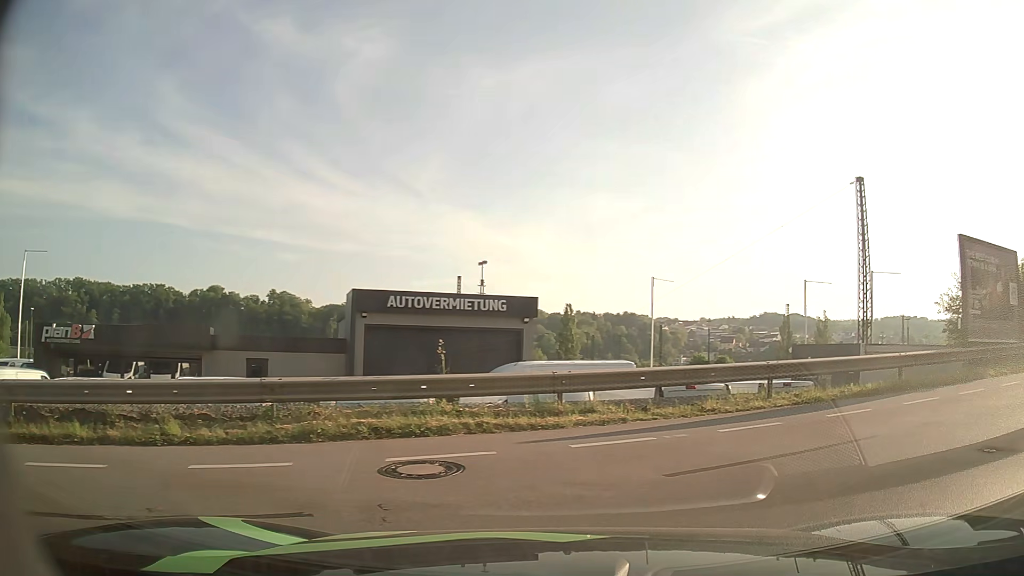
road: residential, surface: asphalt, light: Day
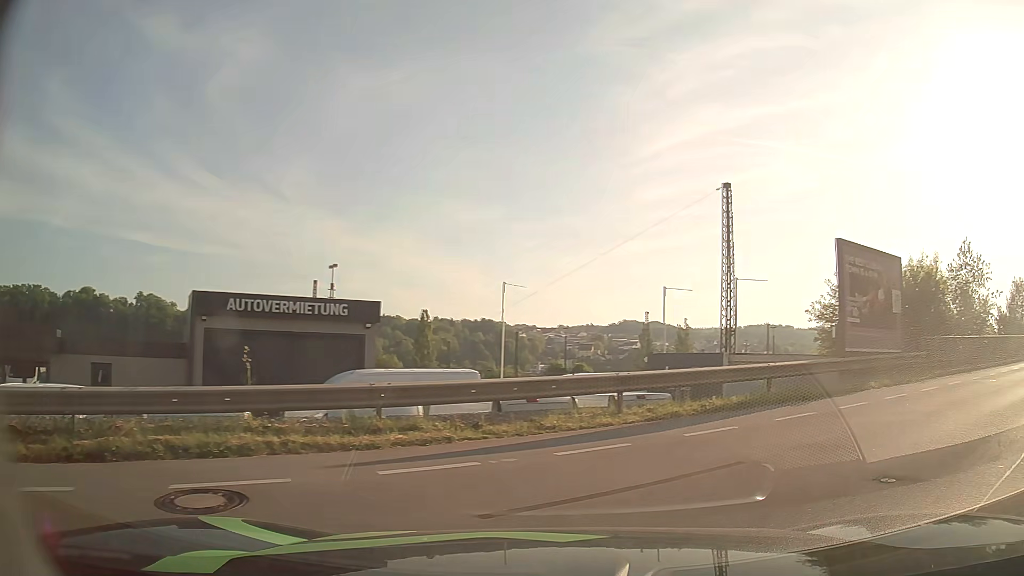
(+0.1, +1.3) m; +11°
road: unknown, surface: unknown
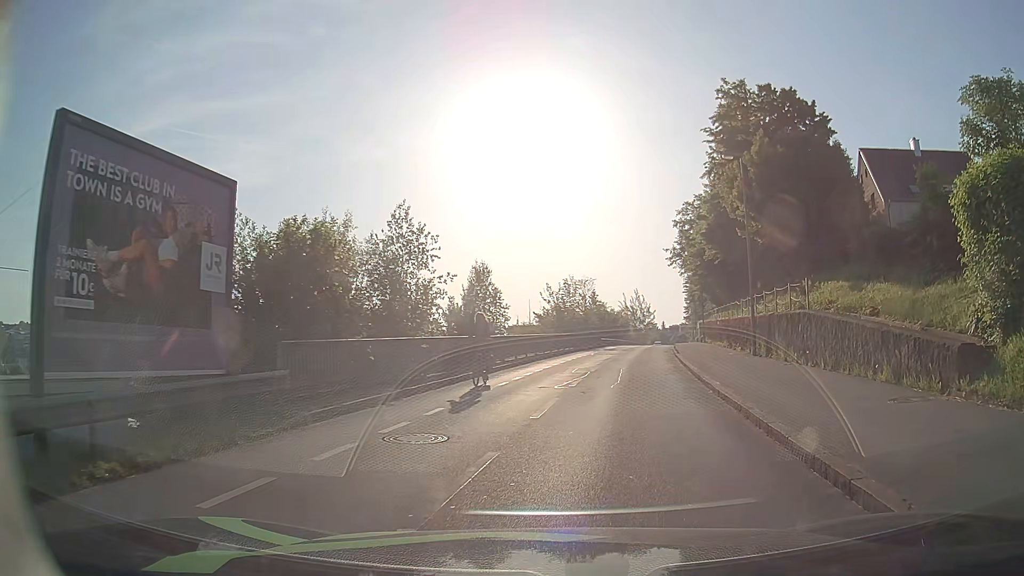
(+5.5, +9.1) m; +49°
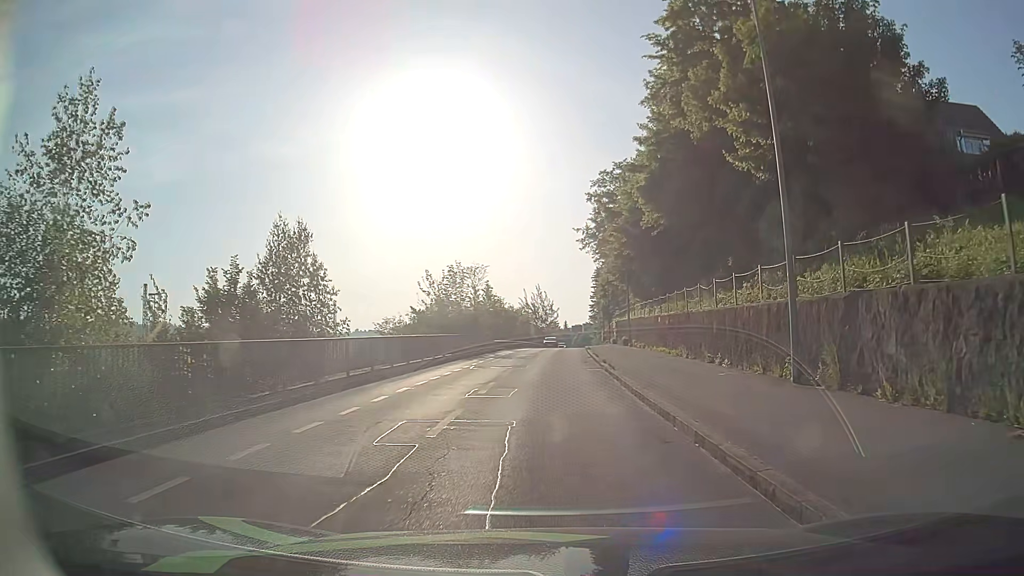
(+1.4, +14.2) m; +8°
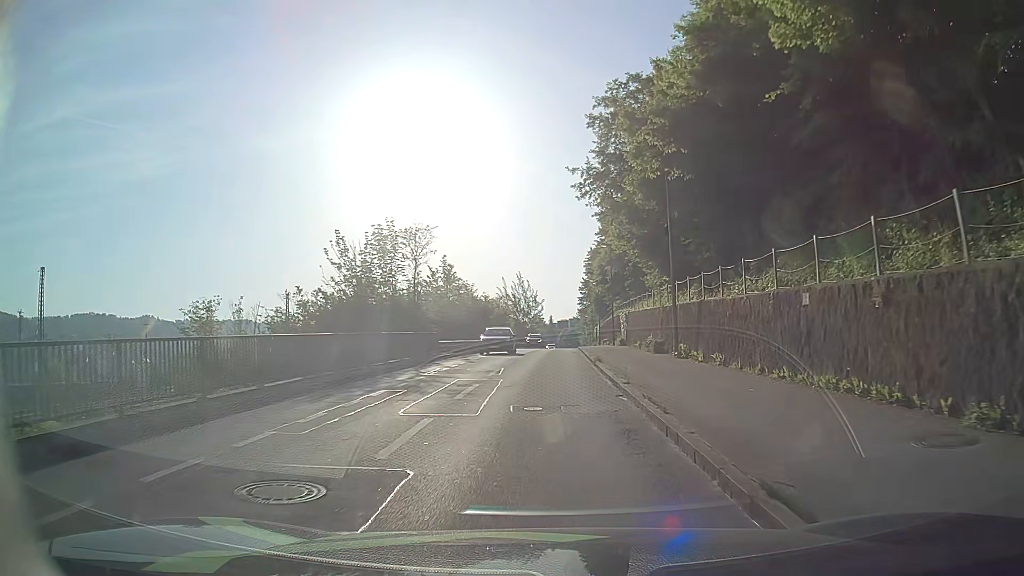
(+0.3, +19.8) m; +2°
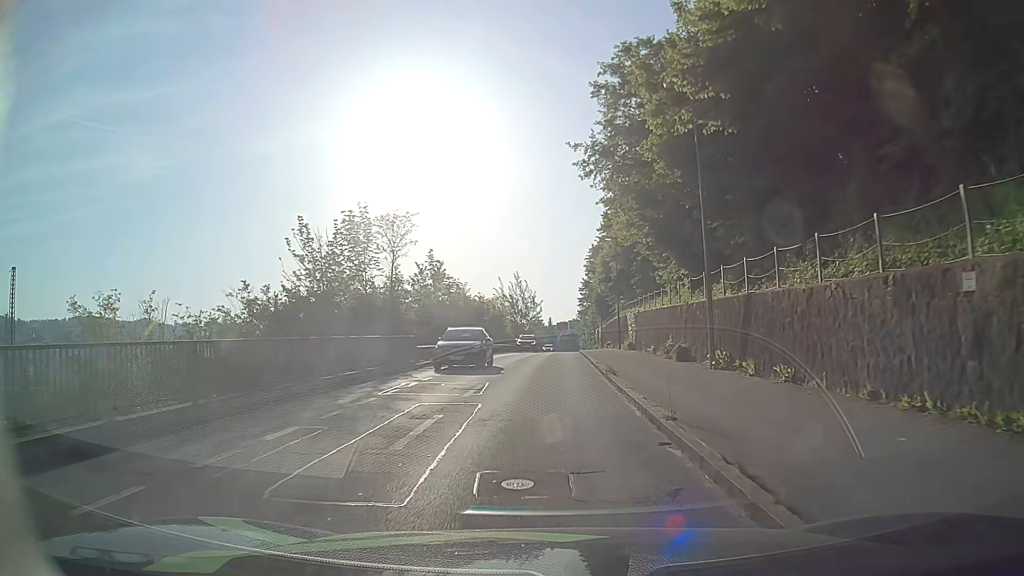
(0.0, +5.2) m; 0°
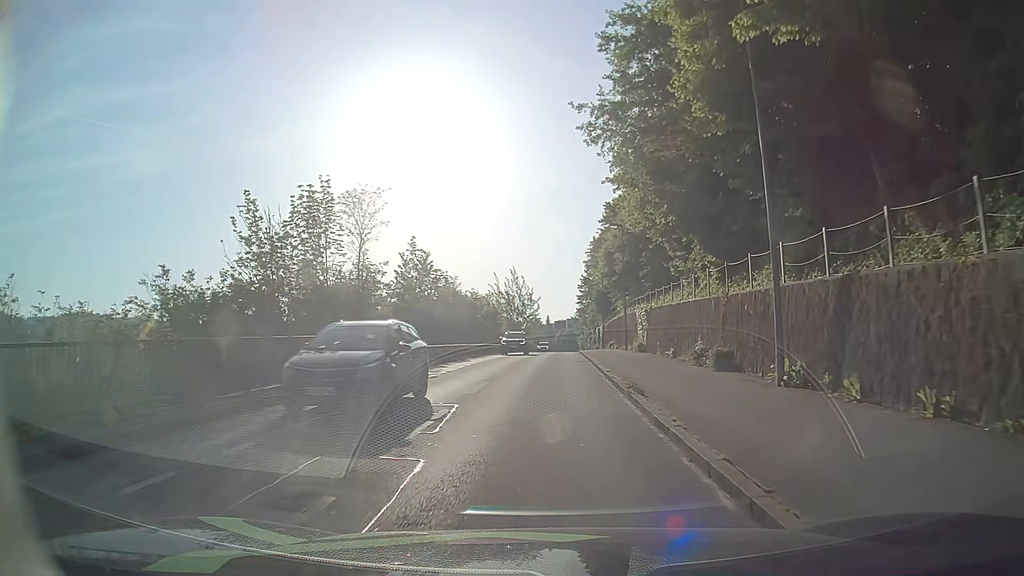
(0.0, +5.4) m; +1°
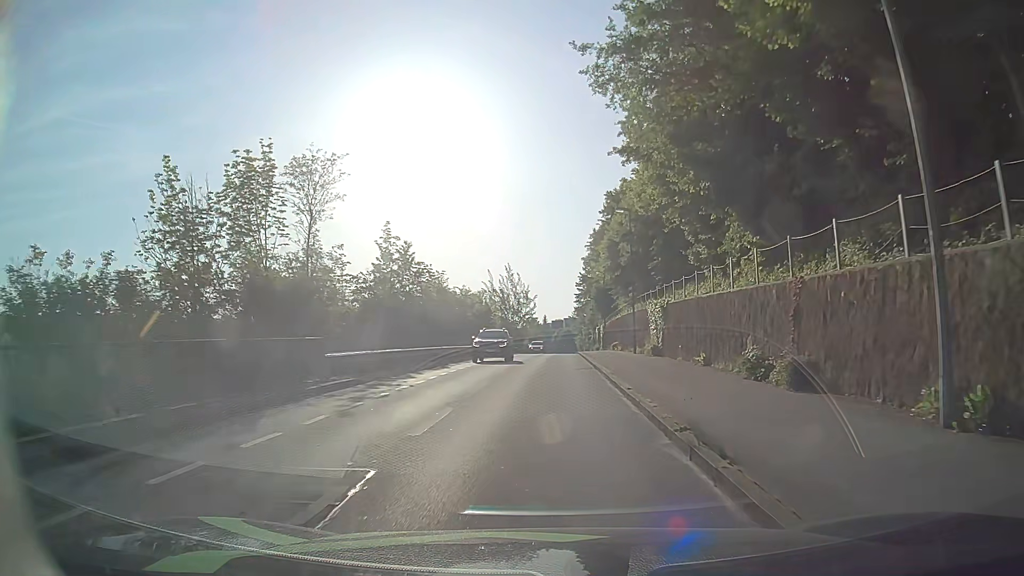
(0.0, +5.6) m; 0°
(0, +10) (0, +20) (+1, +30) (+1, +40) (+1, +50) (+1, +60) (+2, +70) (+2, +80) (+2, +90) (+3, +100) m
